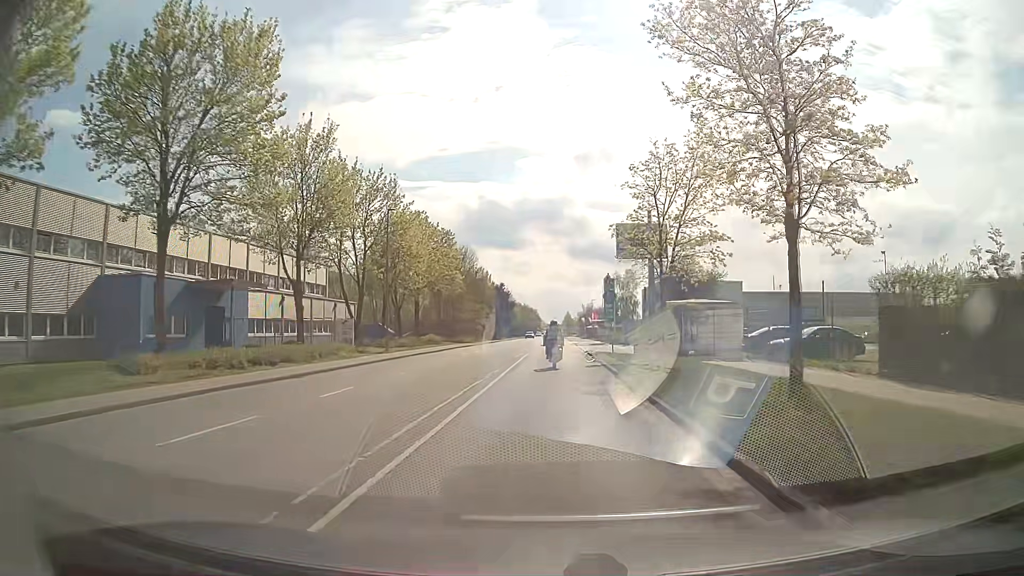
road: residential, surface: asphalt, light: Day
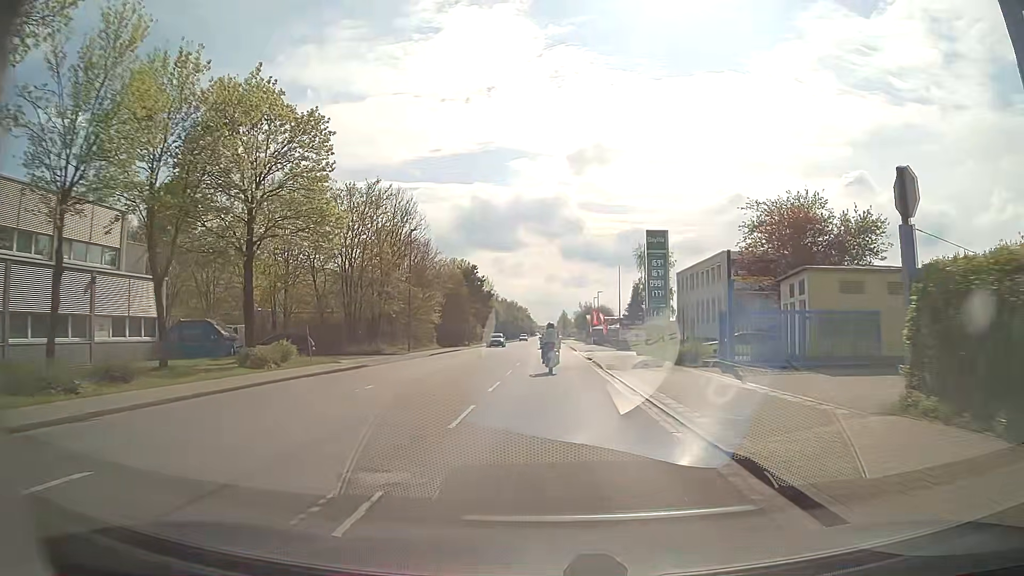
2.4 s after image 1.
(+0.1, +34.4) m; 0°
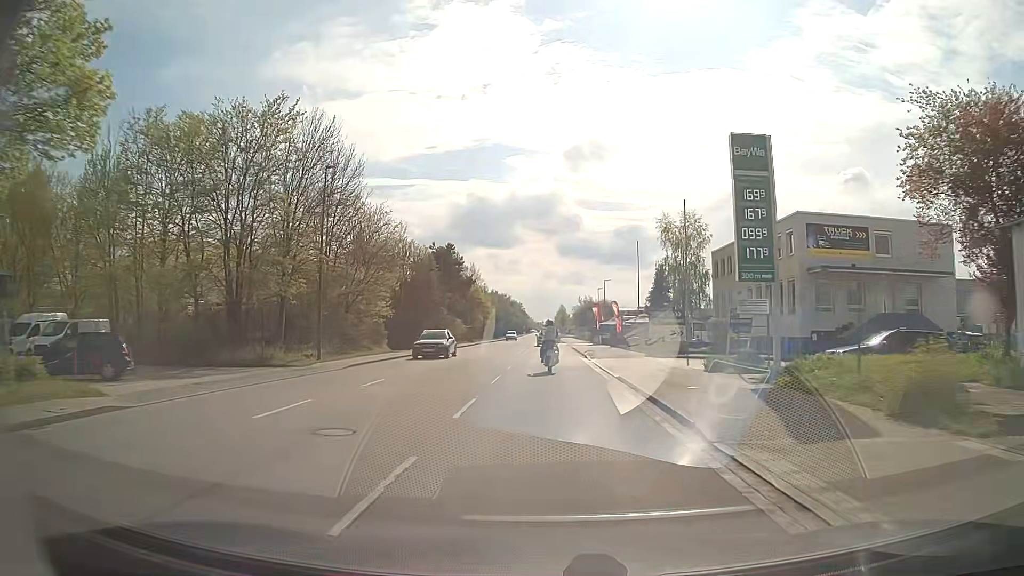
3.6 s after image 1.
(+0.1, +17.4) m; 0°
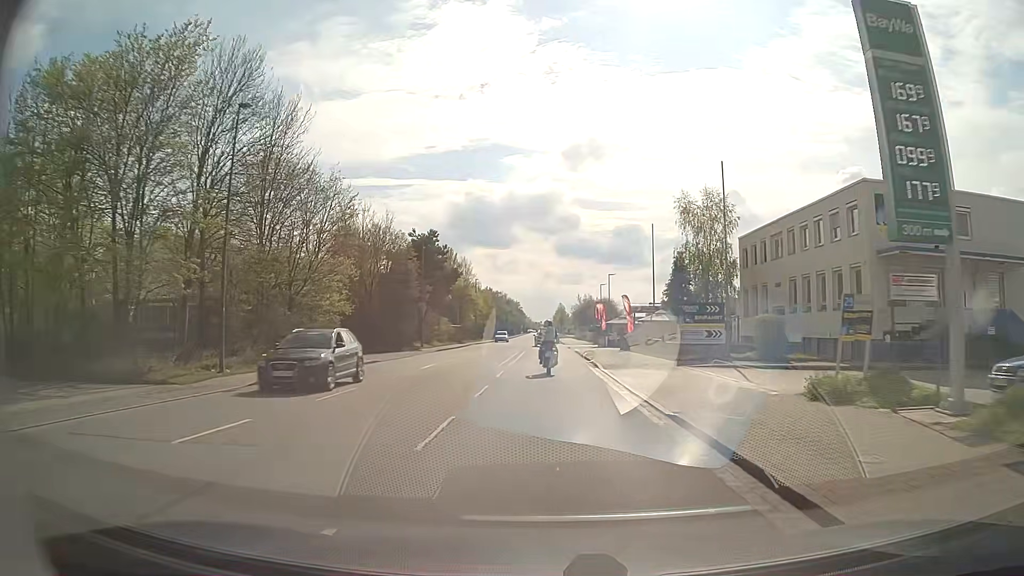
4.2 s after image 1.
(0.0, +8.7) m; 0°
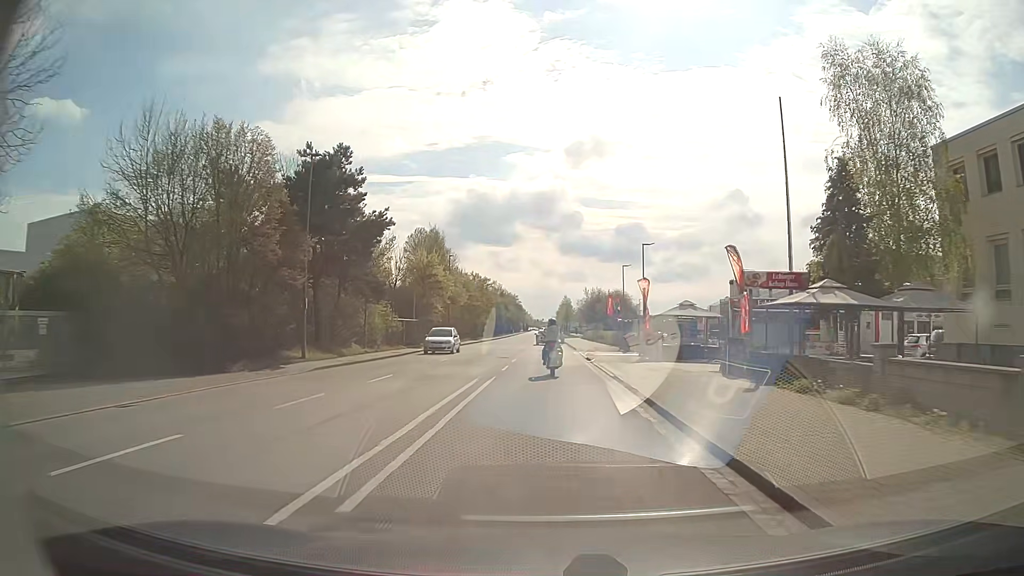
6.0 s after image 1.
(-0.2, +25.8) m; 0°
